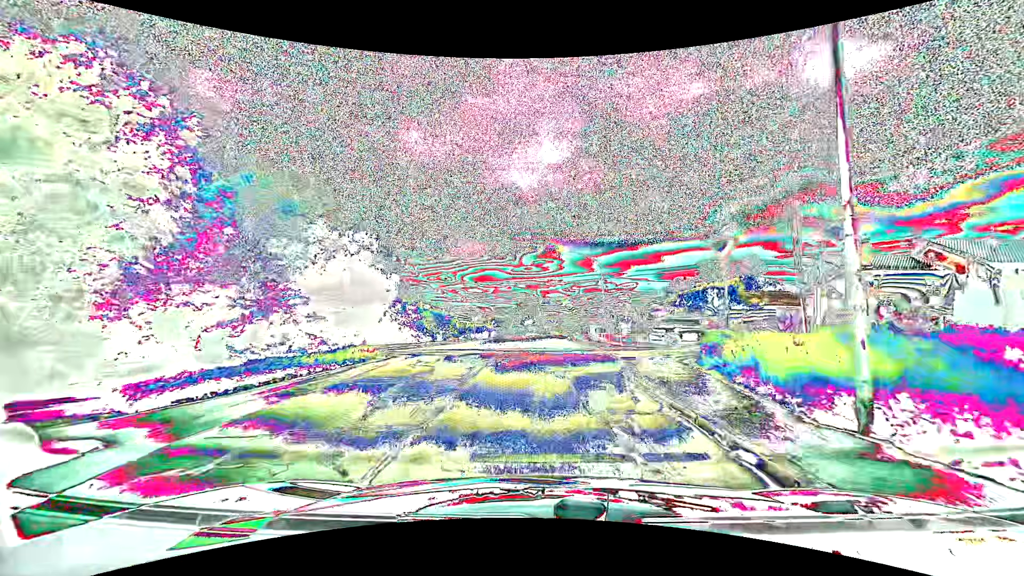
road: residential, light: Day
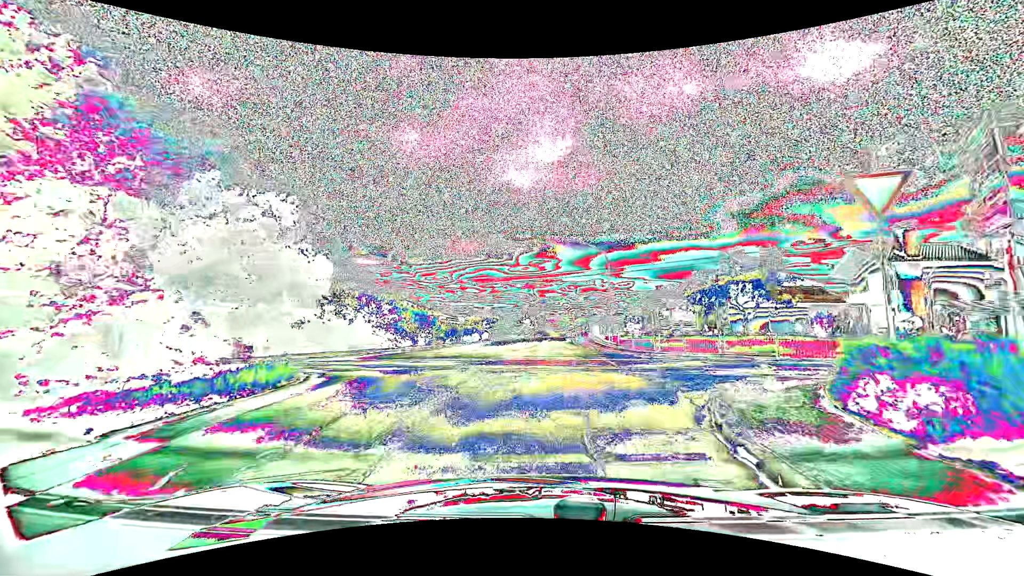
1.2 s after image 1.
(0.0, +6.0) m; 0°
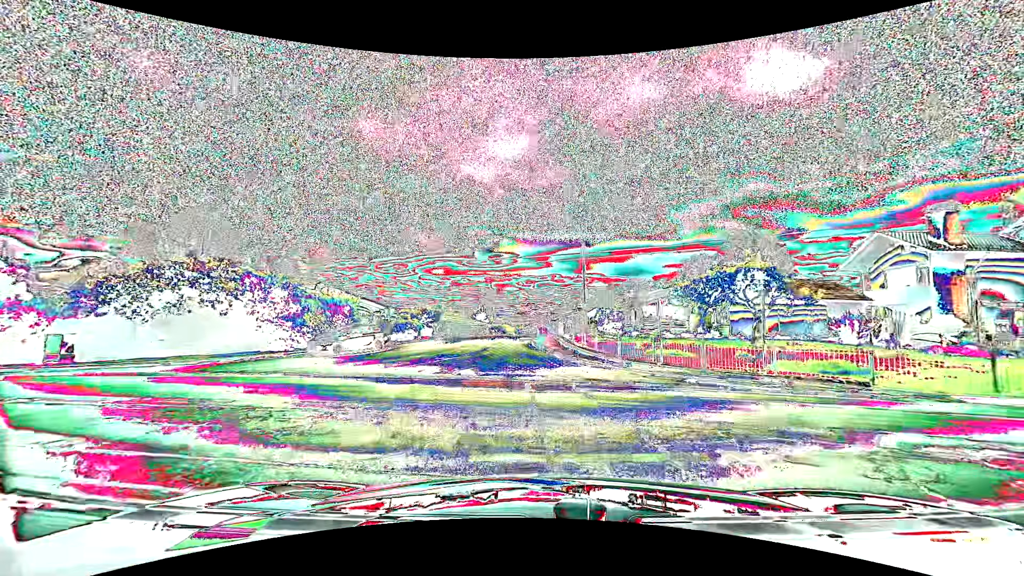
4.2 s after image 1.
(+0.3, +9.5) m; +6°
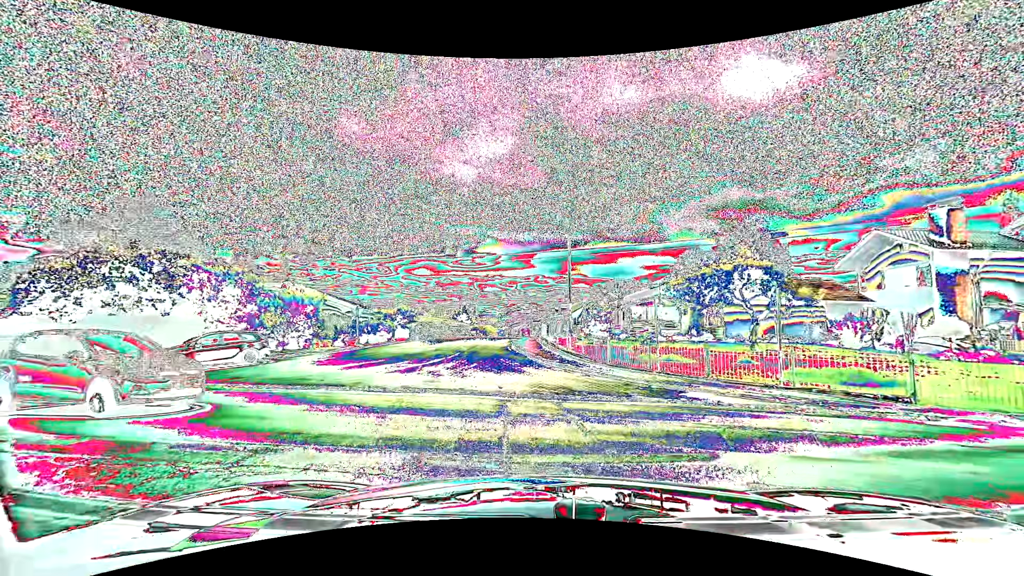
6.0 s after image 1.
(0.0, +2.3) m; 0°
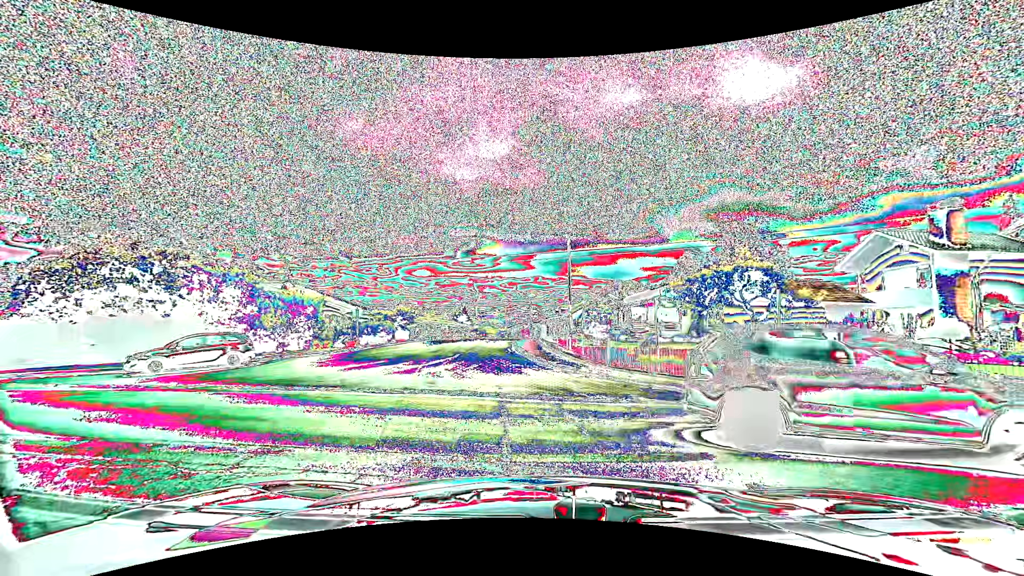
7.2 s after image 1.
(0.0, +0.1) m; 0°
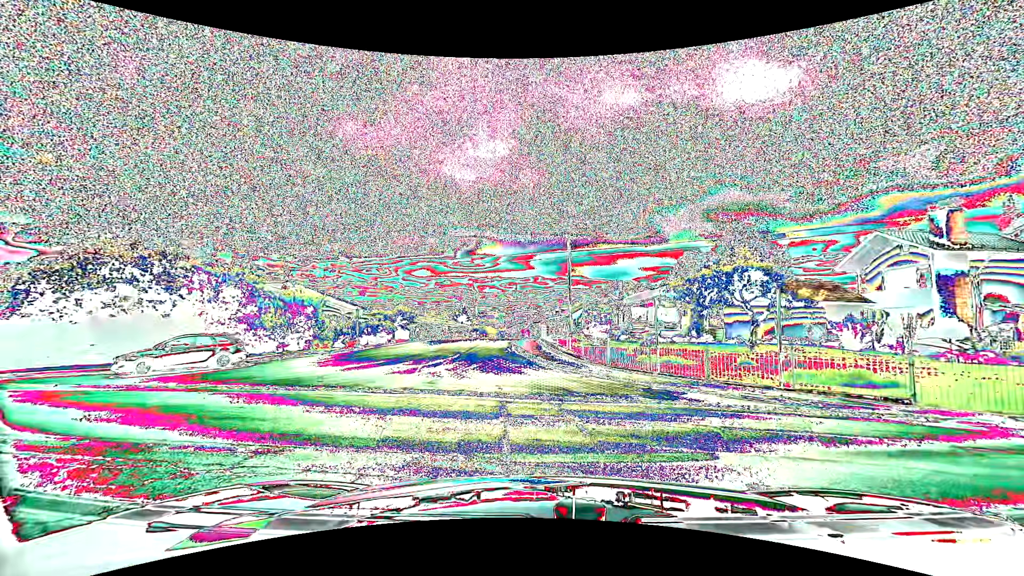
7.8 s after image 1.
(0.0, 0.0) m; 0°
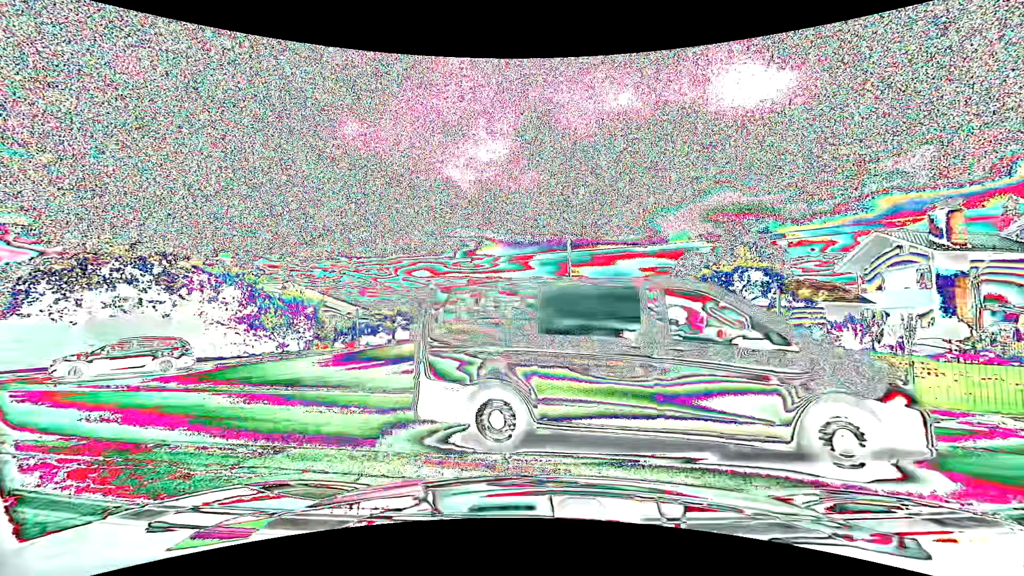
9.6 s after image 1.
(0.0, 0.0) m; 0°
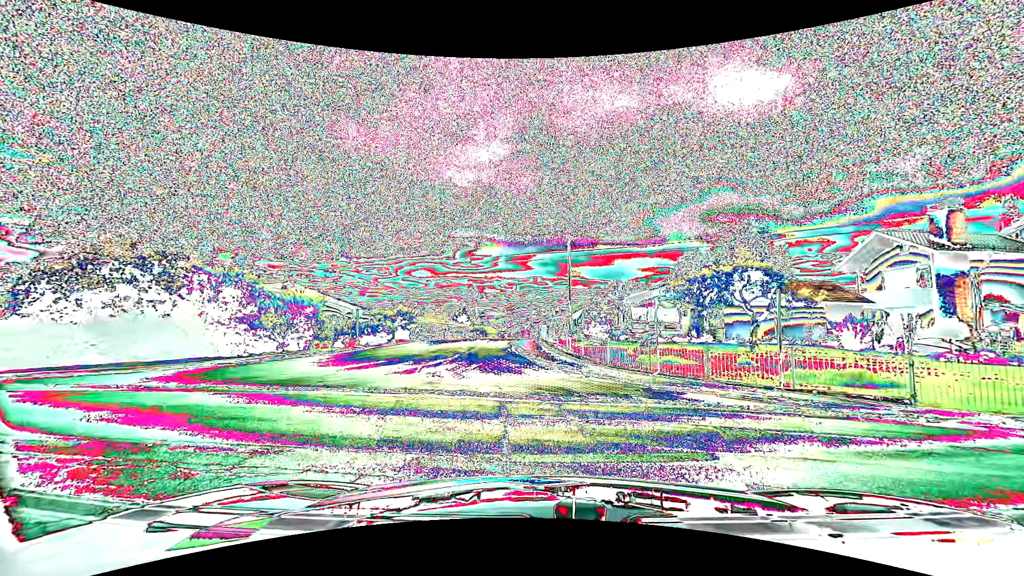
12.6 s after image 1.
(0.0, 0.0) m; 0°
(-2, +10) (-10, +15) (-20, +18) (-29, +21) (-39, +24) (-49, +27) (-58, +29) (-68, +32) (-78, +35) (-87, +38) m
